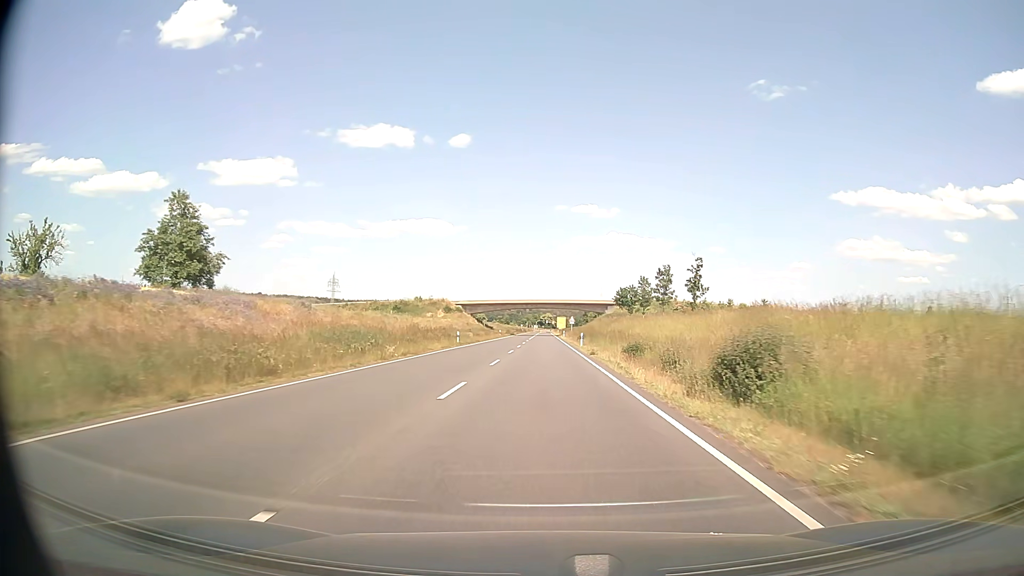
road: primary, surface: asphalt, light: Day
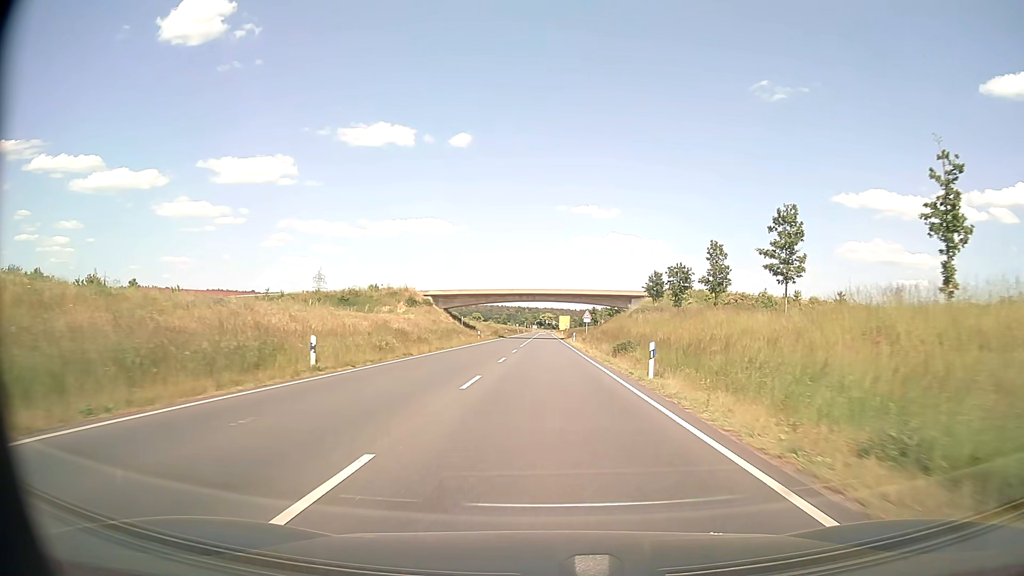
(-0.1, +33.8) m; 0°
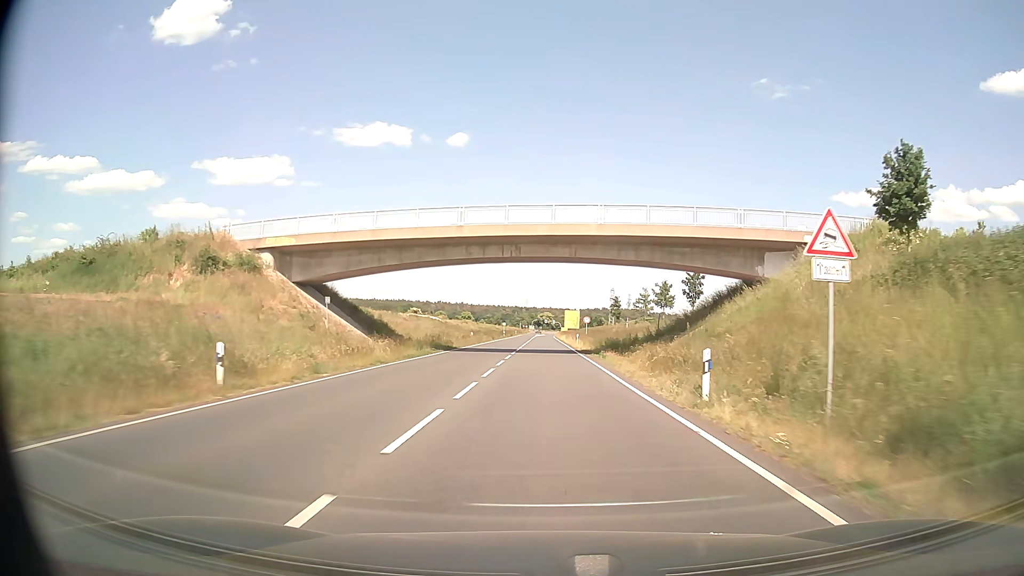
(+0.1, +56.0) m; 0°
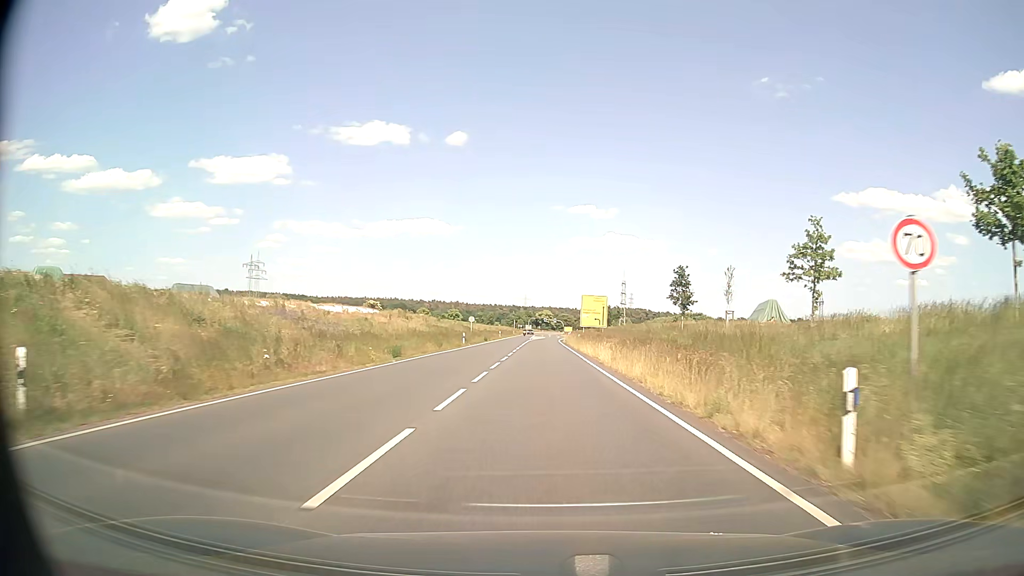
(+0.1, +56.4) m; 0°
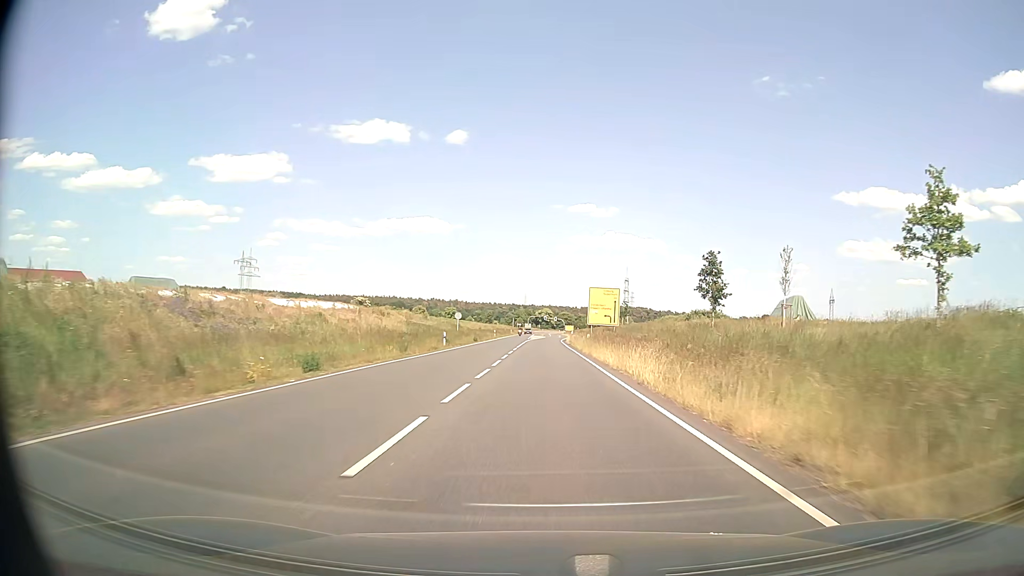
(0.0, +11.2) m; 0°
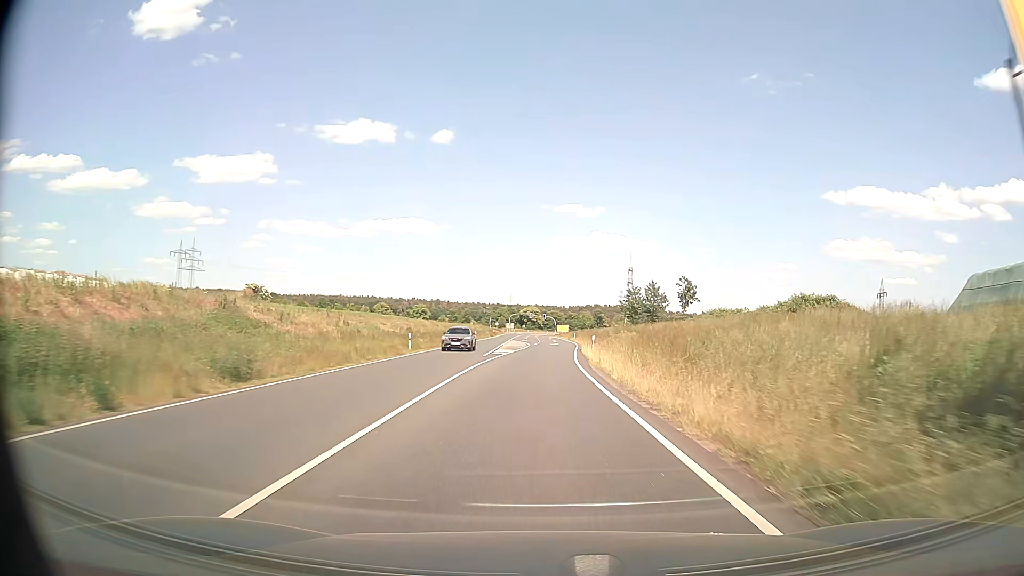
(+0.3, +55.3) m; +1°
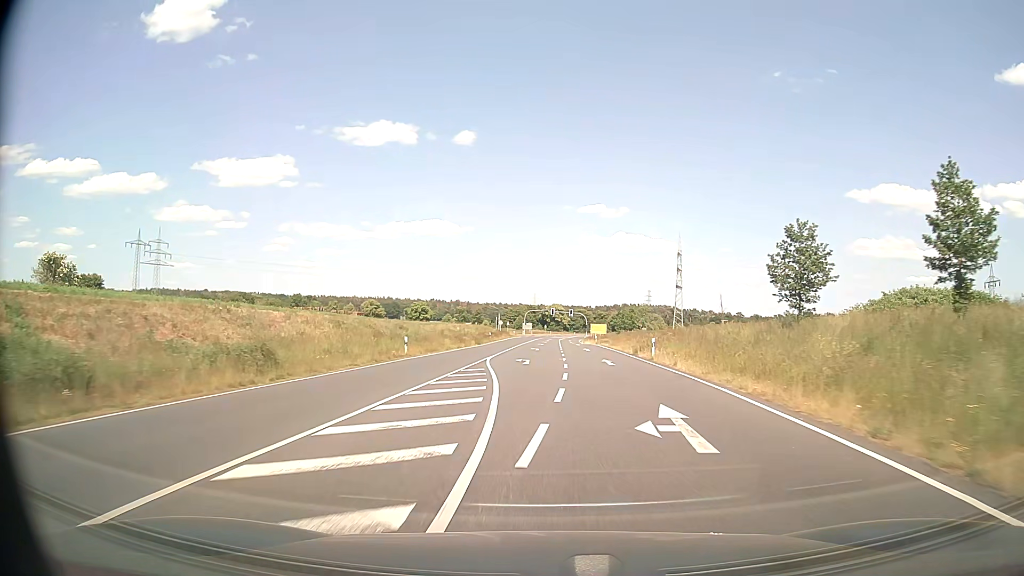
(0.0, +54.1) m; -2°
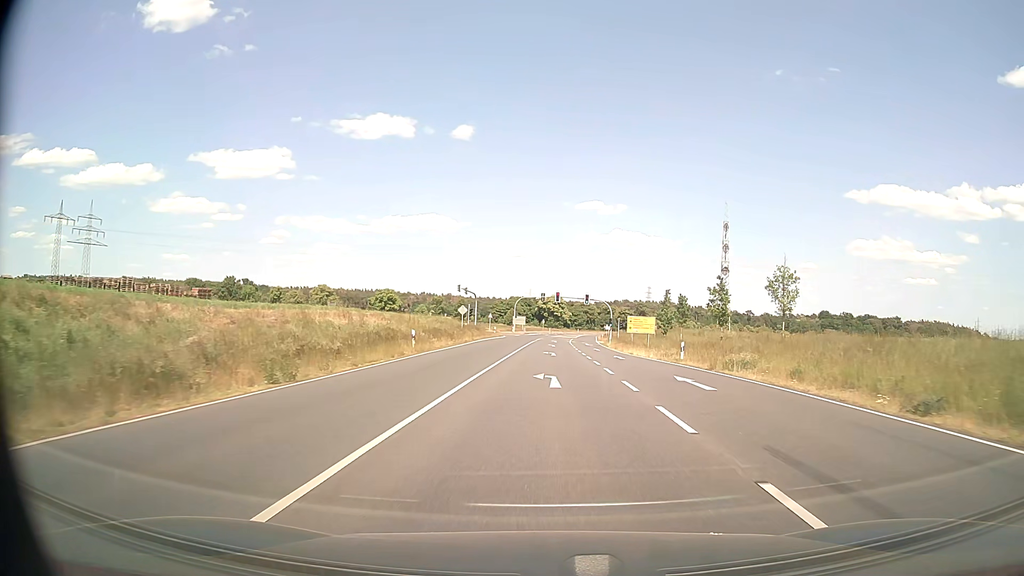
(-0.7, +51.8) m; 0°
(0, +10) (0, +20) (0, +30) (+1, +40) (+1, +50) (+1, +60) (+2, +70) (+2, +80) (+2, +90) (-1, +100) m
